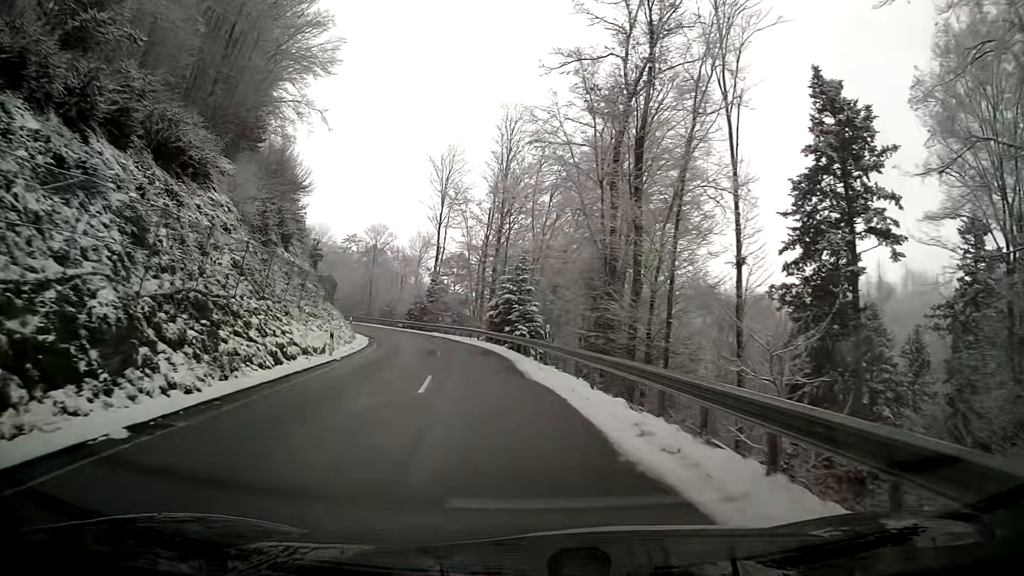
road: secondary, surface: asphalt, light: Day
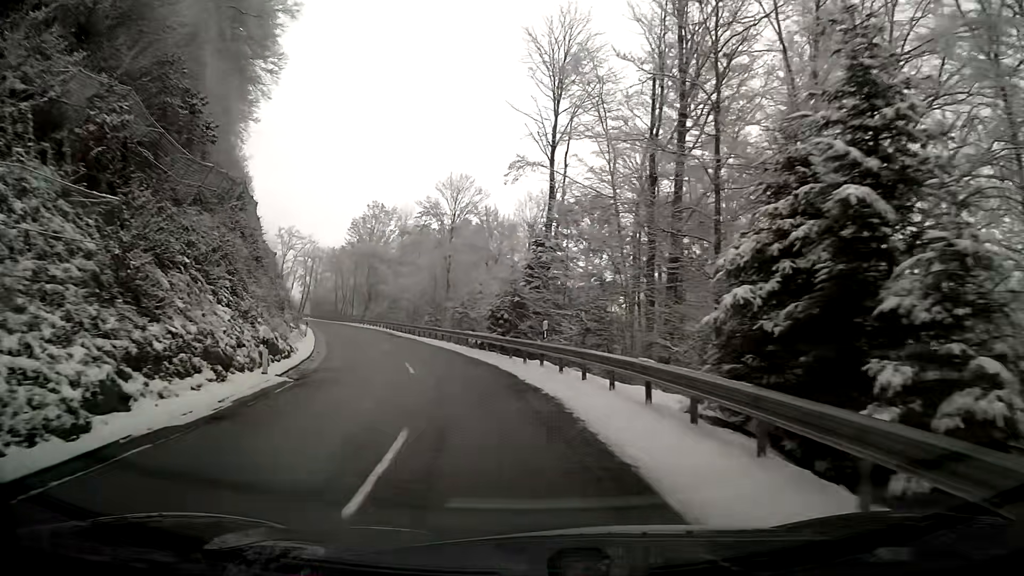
(-3.0, +32.8) m; -12°
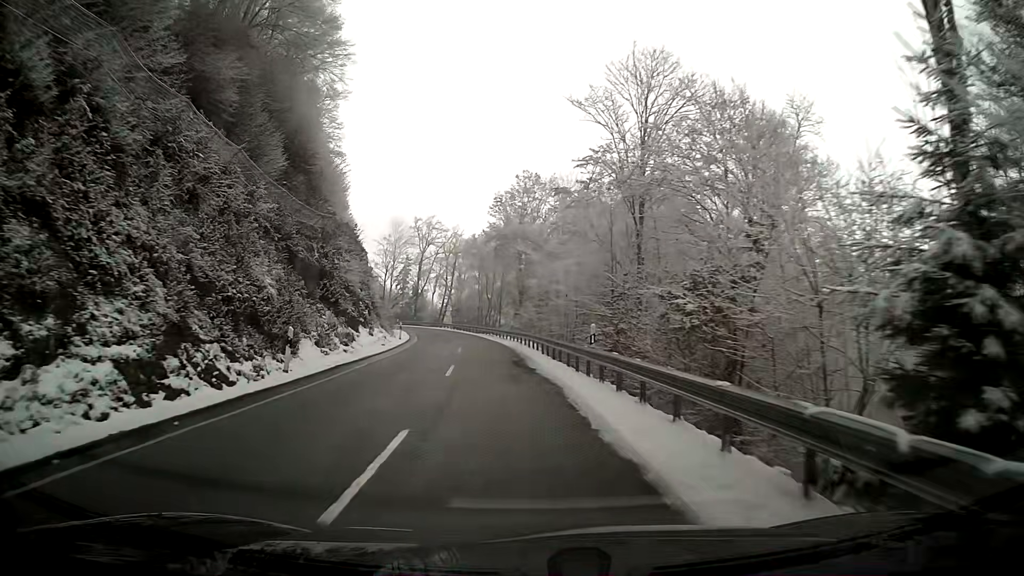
(-3.2, +25.1) m; -13°
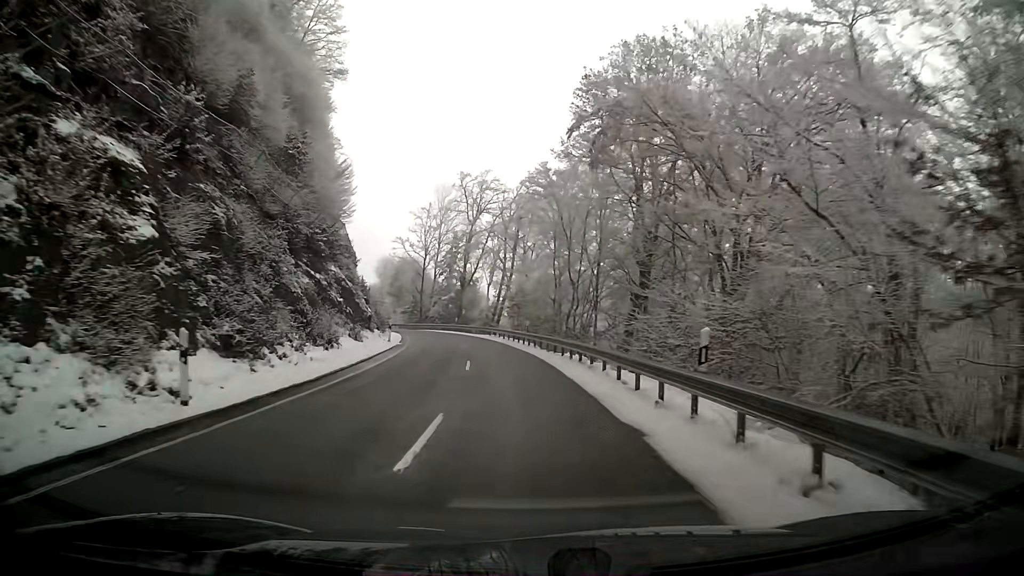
(-2.9, +35.6) m; -8°
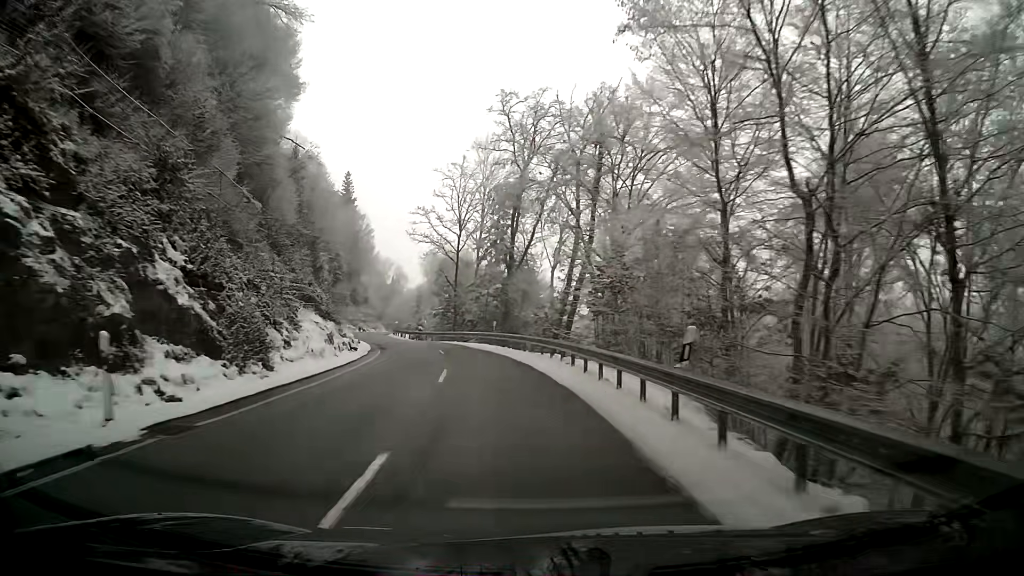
(-1.5, +28.2) m; -7°
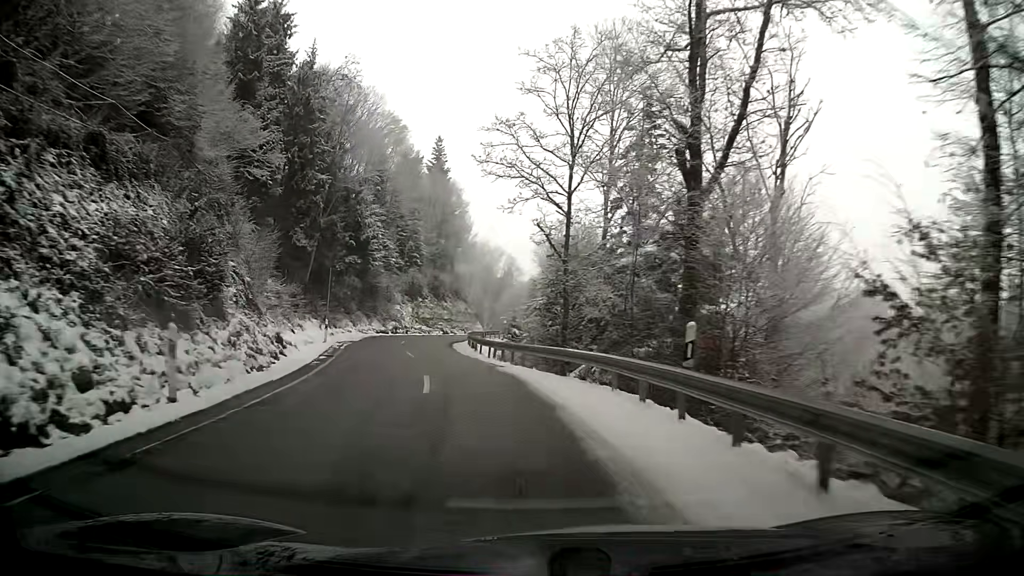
(-2.3, +27.7) m; -11°
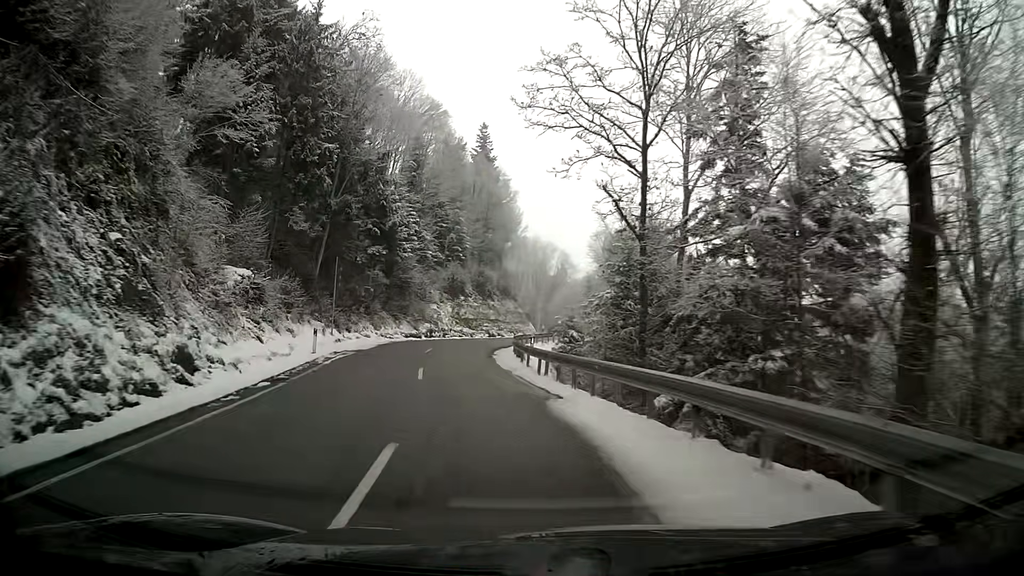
(-0.3, +8.8) m; -4°
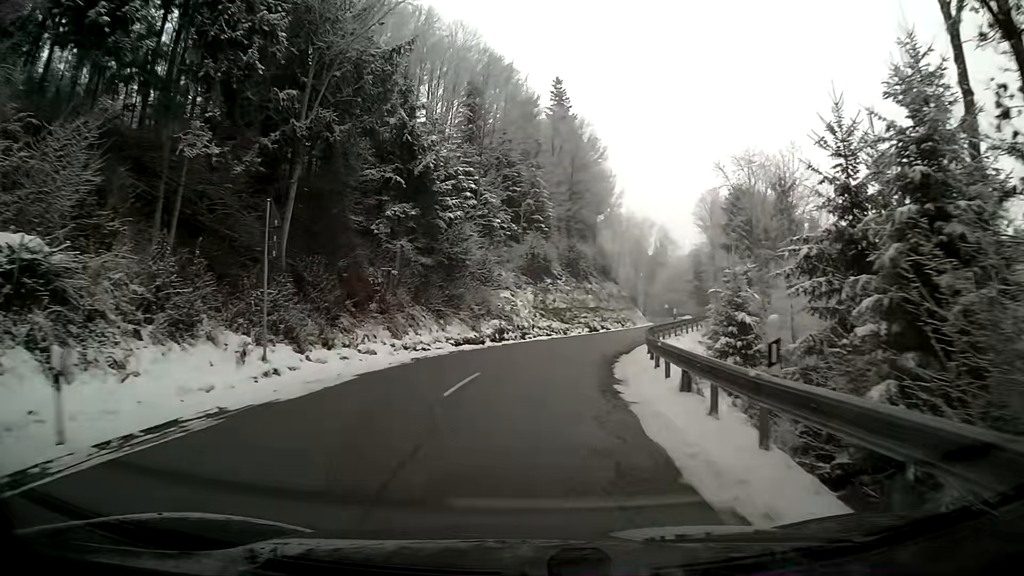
(-1.1, +17.4) m; -7°
